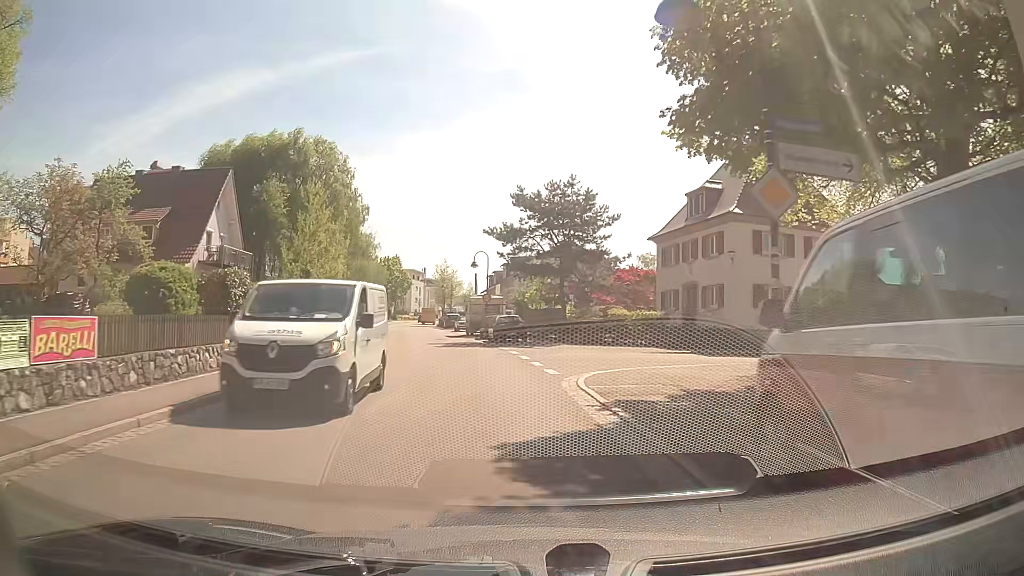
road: secondary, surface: asphalt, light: Day
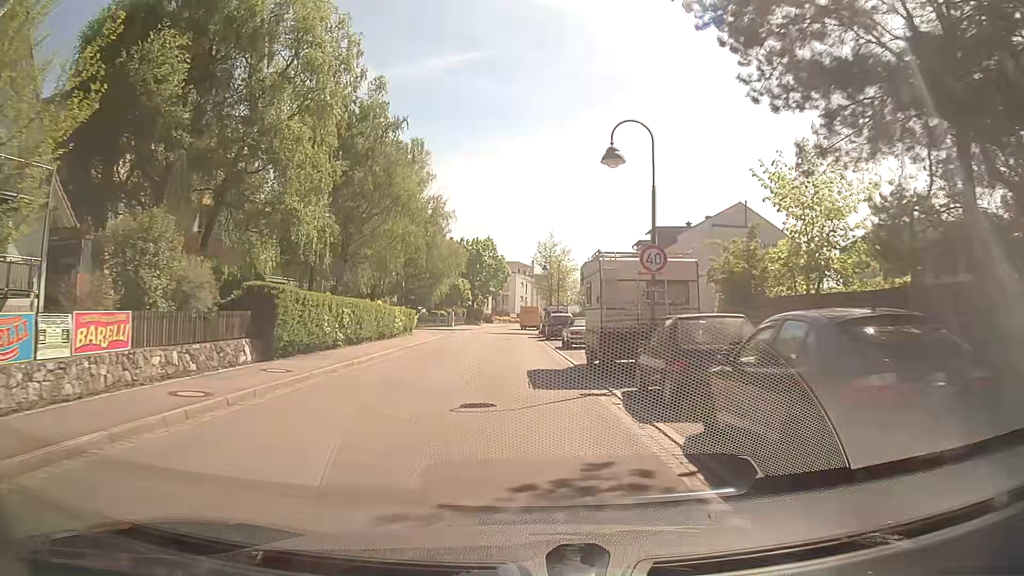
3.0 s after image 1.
(-2.7, +30.2) m; -9°
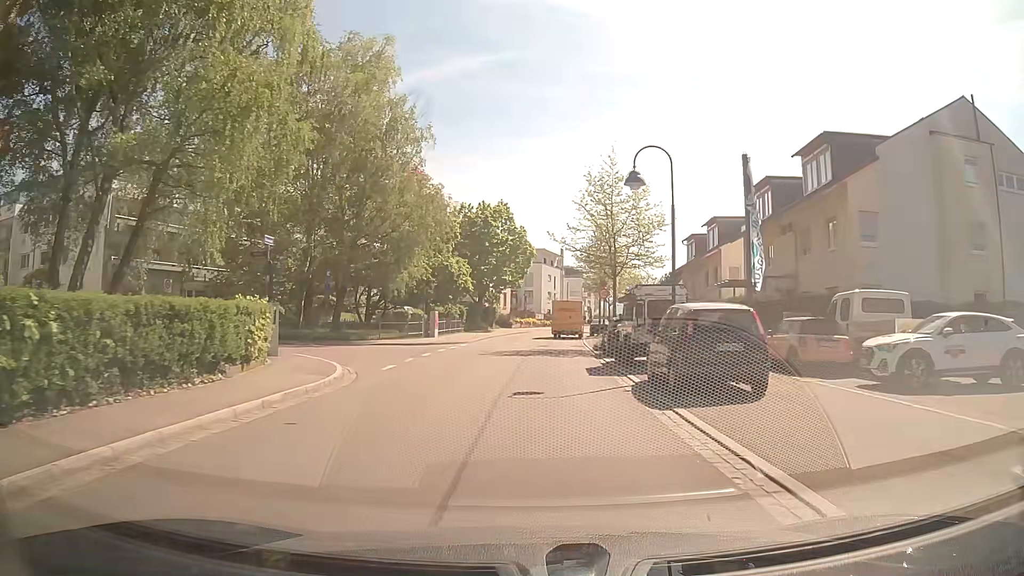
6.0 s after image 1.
(-1.2, +29.2) m; -3°
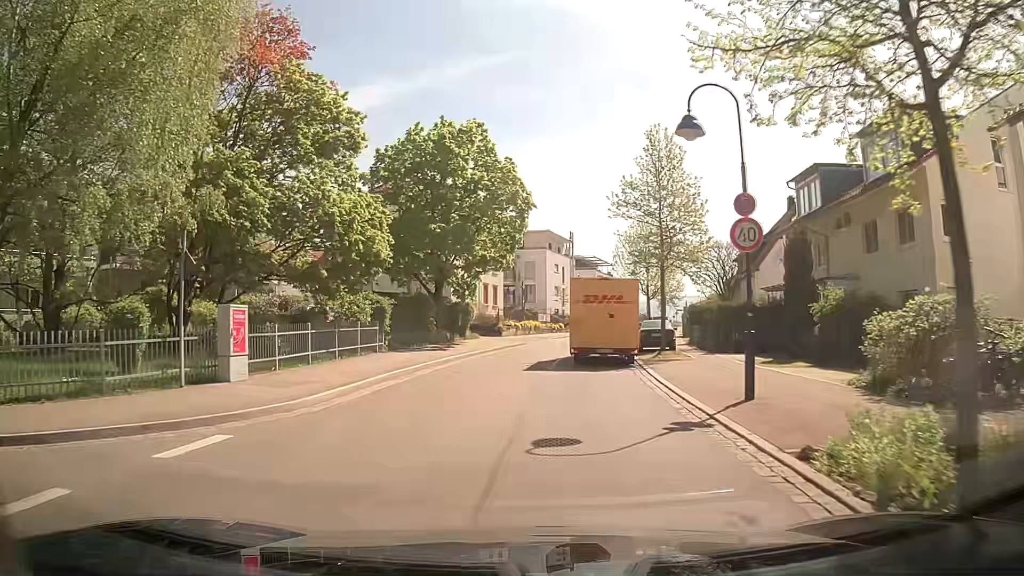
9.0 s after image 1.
(+0.6, +26.1) m; +1°
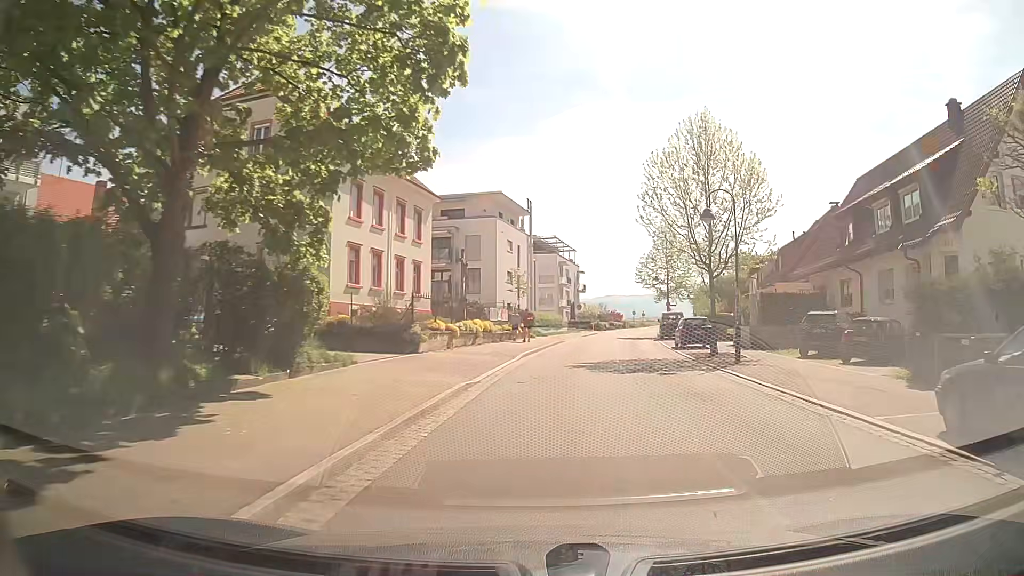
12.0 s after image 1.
(-1.0, +25.7) m; +4°
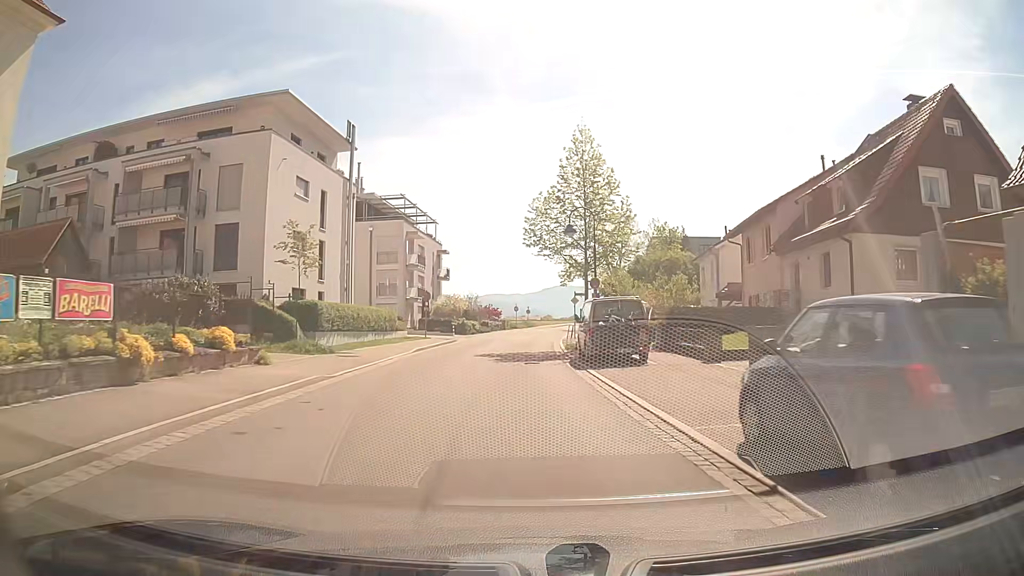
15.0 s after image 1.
(+3.7, +28.0) m; +10°
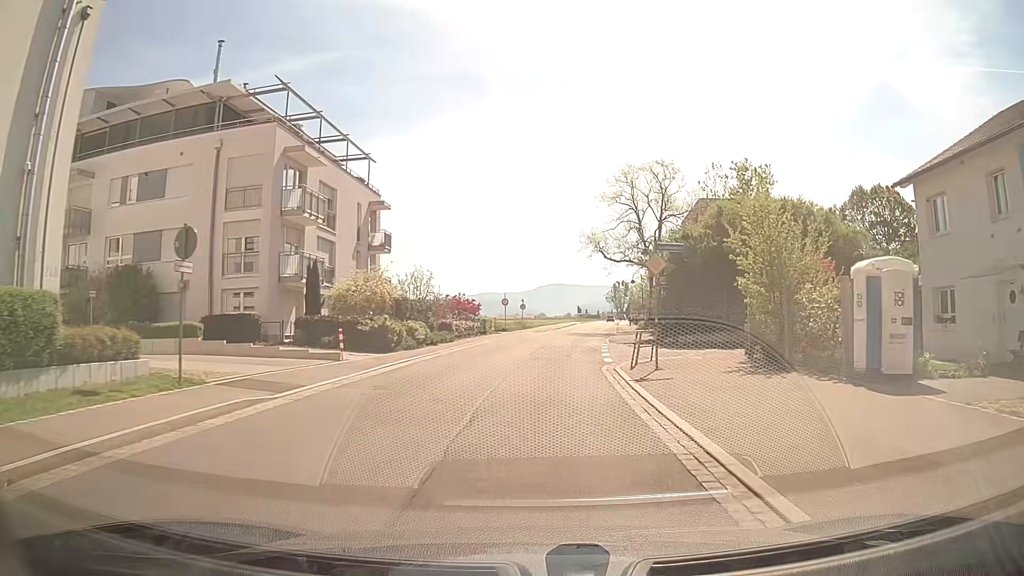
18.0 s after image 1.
(-0.5, +29.8) m; 0°
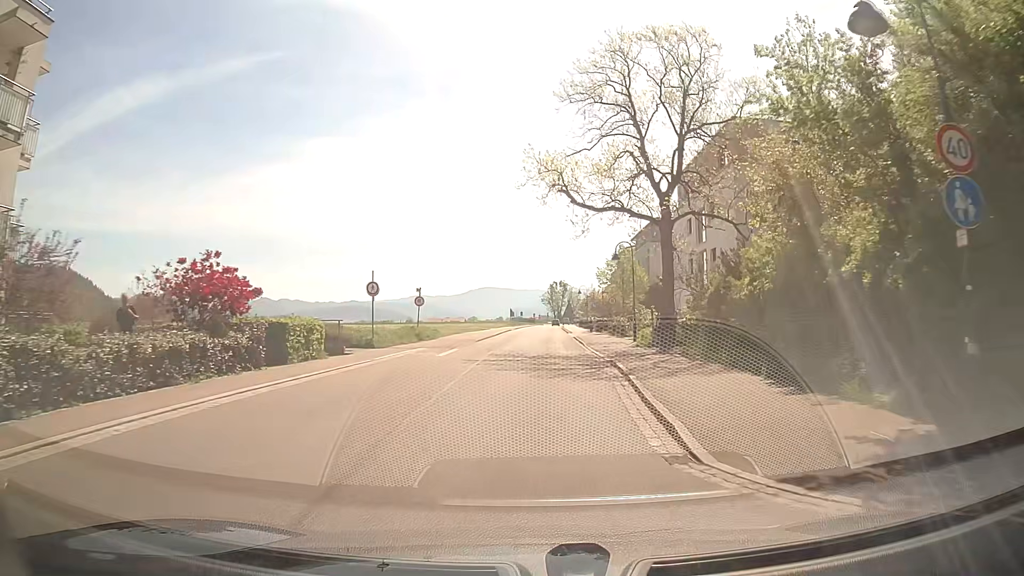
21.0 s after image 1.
(+1.5, +30.2) m; +5°
(0, +10) (0, +20) (0, +30) (+1, +40) (+1, +50) (+2, +60) (+2, +70) (+3, +80) (+3, +90) (+3, +100) m
